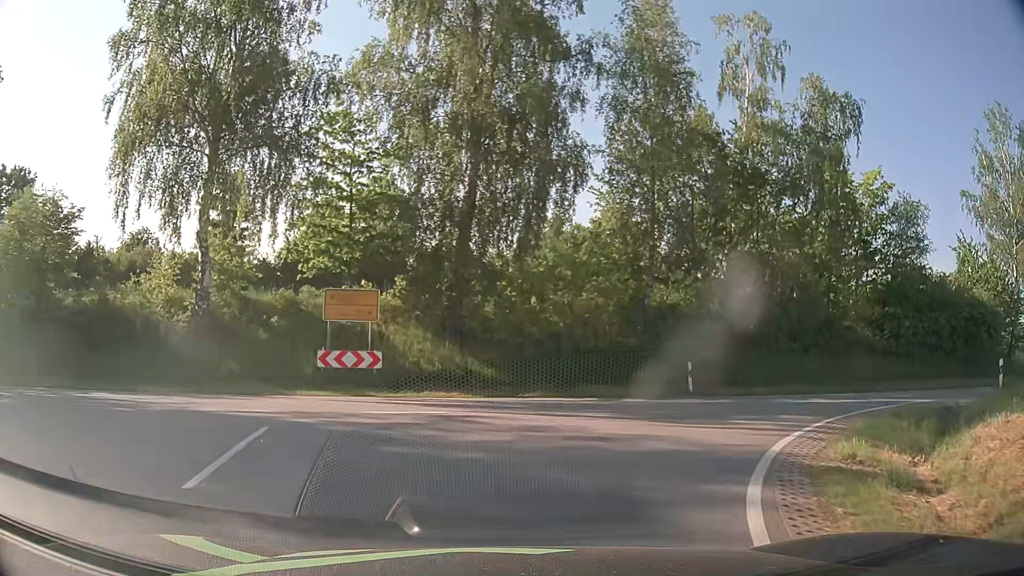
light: Day
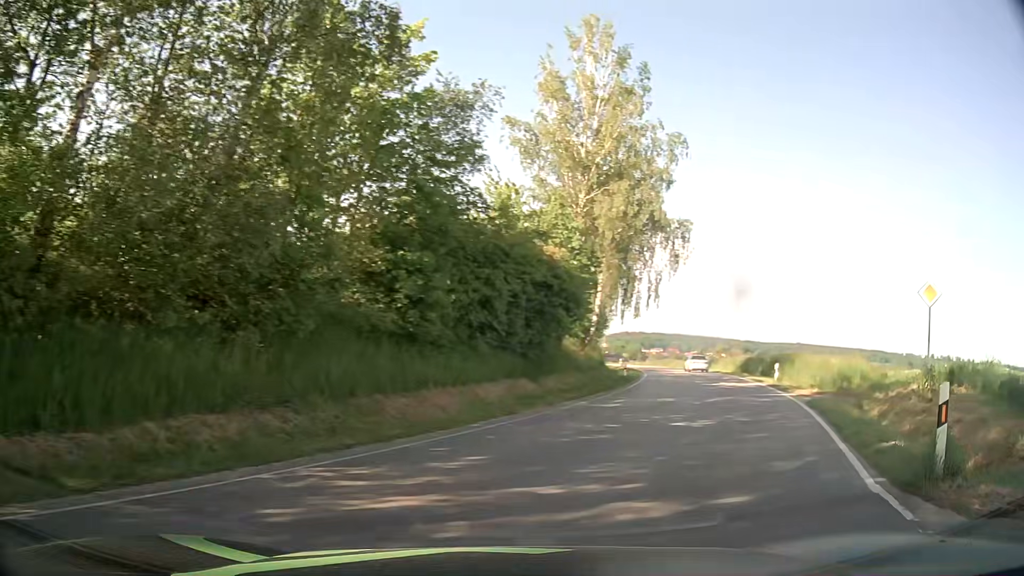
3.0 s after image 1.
(+5.8, +15.4) m; +48°
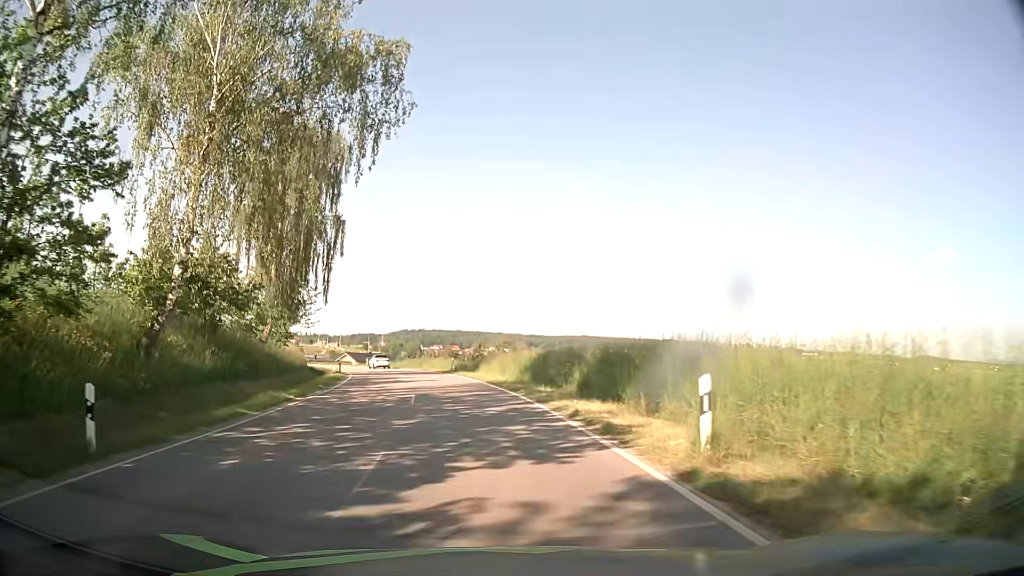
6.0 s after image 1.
(+9.7, +25.5) m; +21°
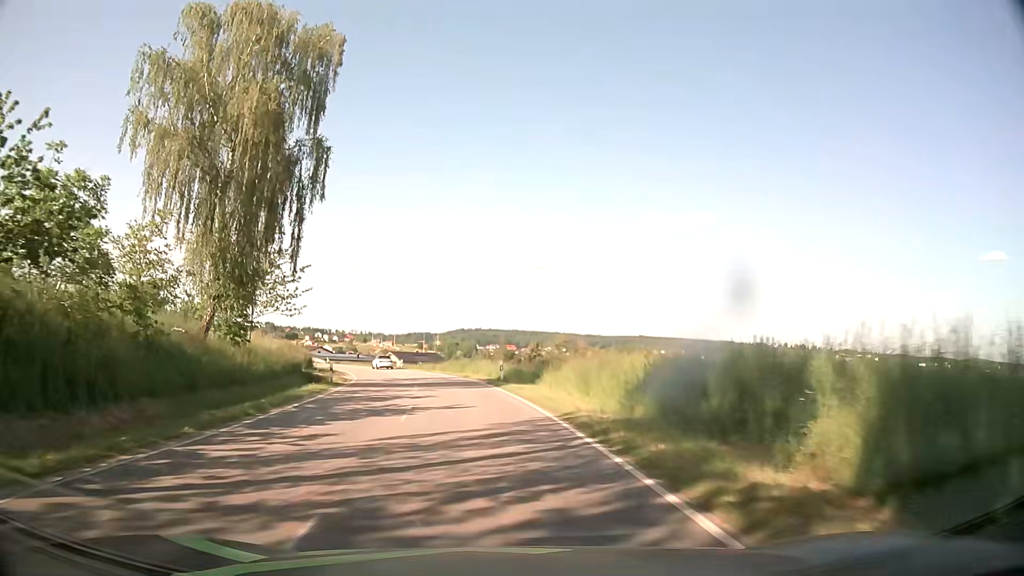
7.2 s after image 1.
(-0.7, +15.8) m; -5°
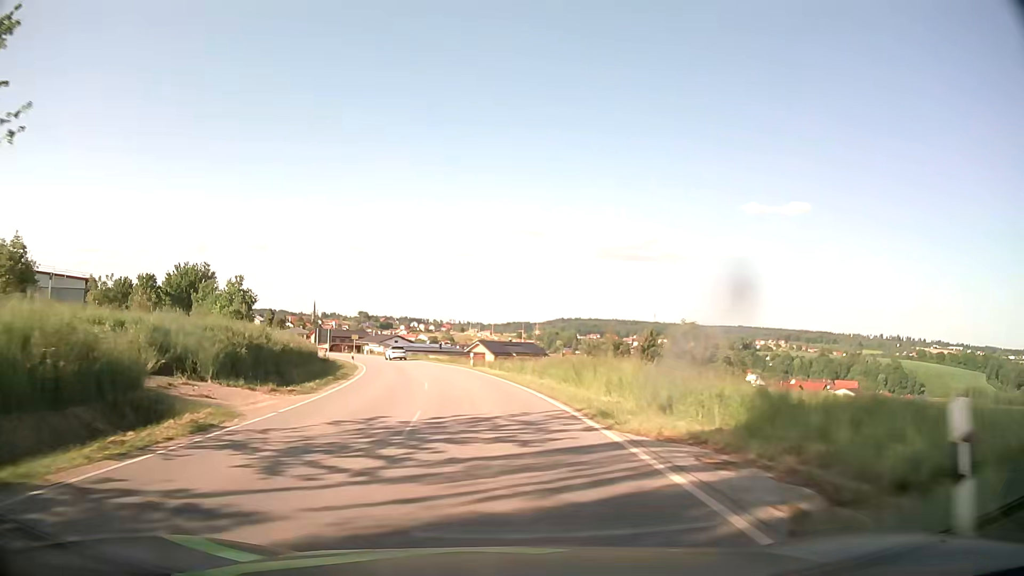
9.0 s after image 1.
(-2.0, +27.4) m; -8°
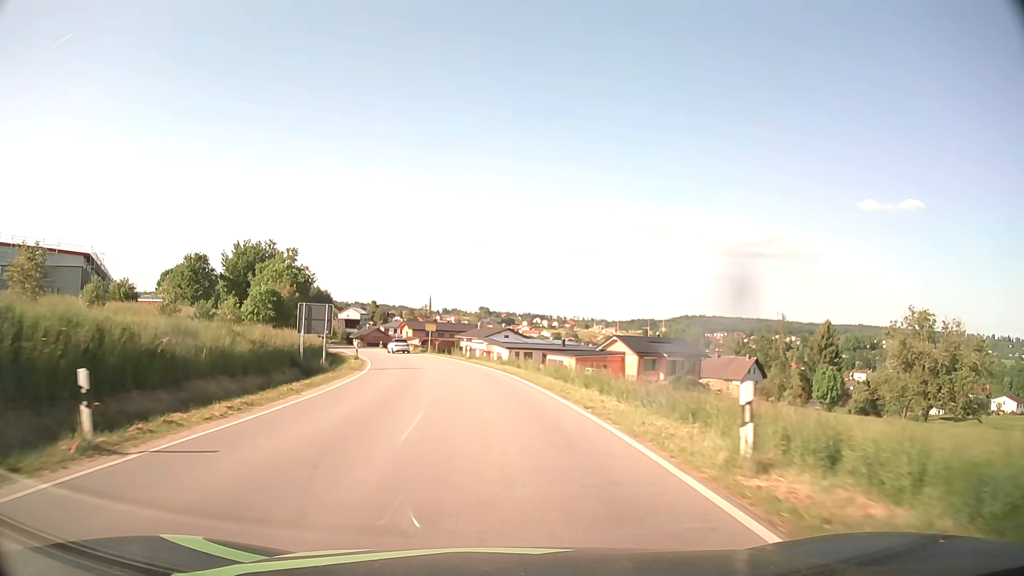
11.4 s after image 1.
(-3.3, +36.4) m; -11°
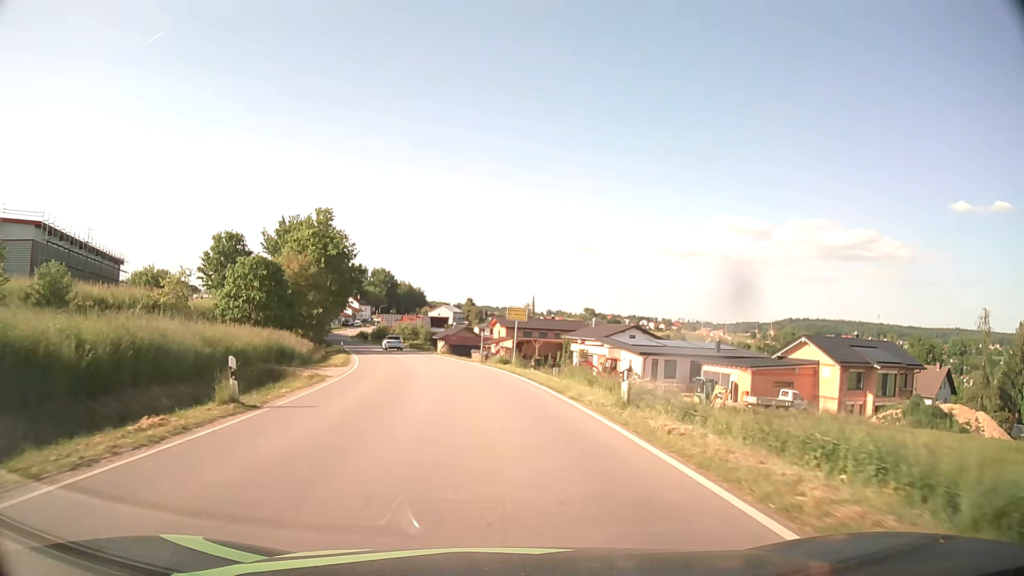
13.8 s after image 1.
(-2.7, +34.0) m; -9°
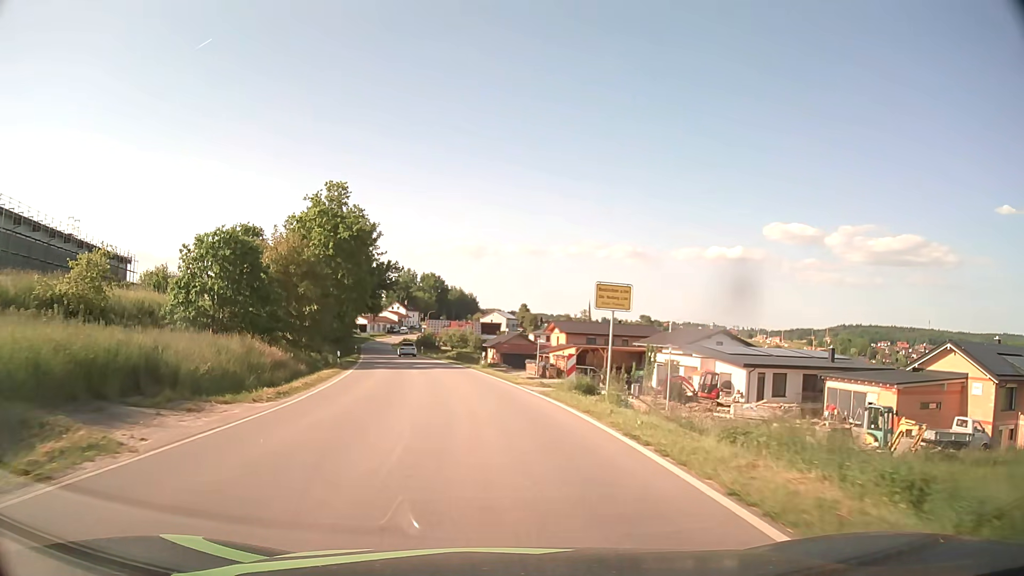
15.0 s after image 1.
(-0.6, +16.3) m; -4°
(0, +10) (-1, +20) (-2, +30) (-4, +40) (-6, +50) (-8, +59) (-10, +69) (-13, +79) (-15, +89) (-17, +98) m
